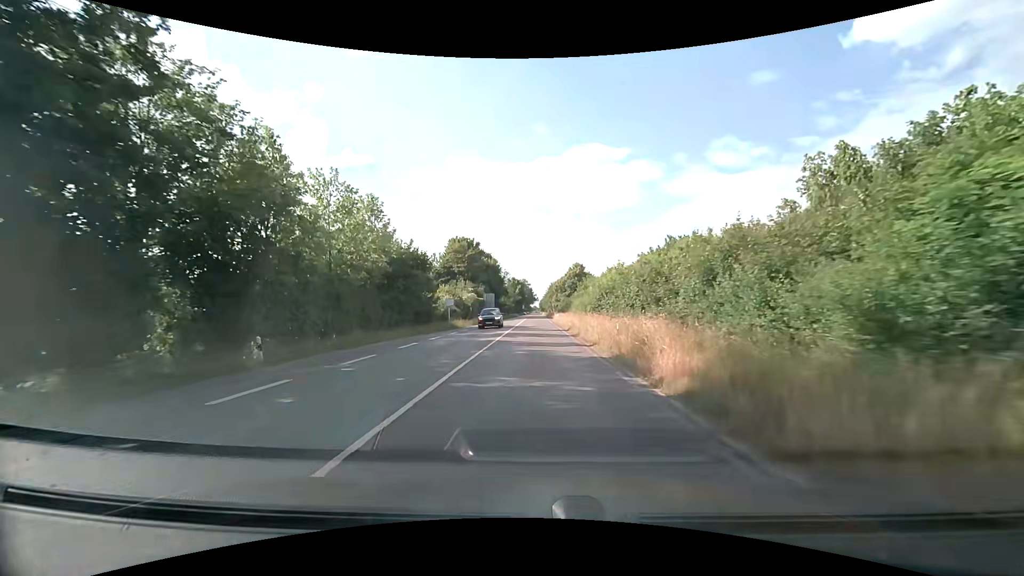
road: secondary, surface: asphalt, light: Day
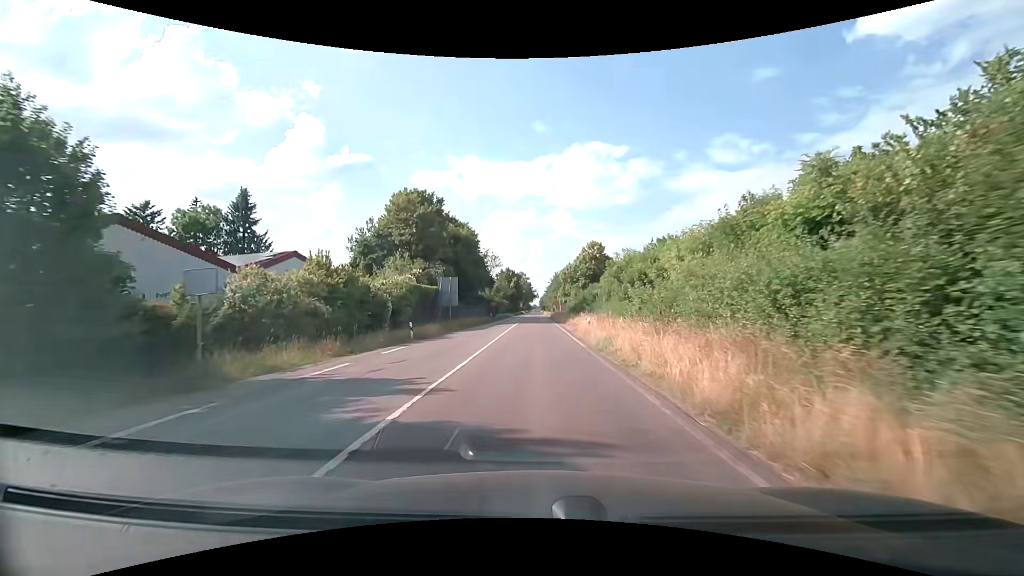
(-0.2, +38.2) m; 0°
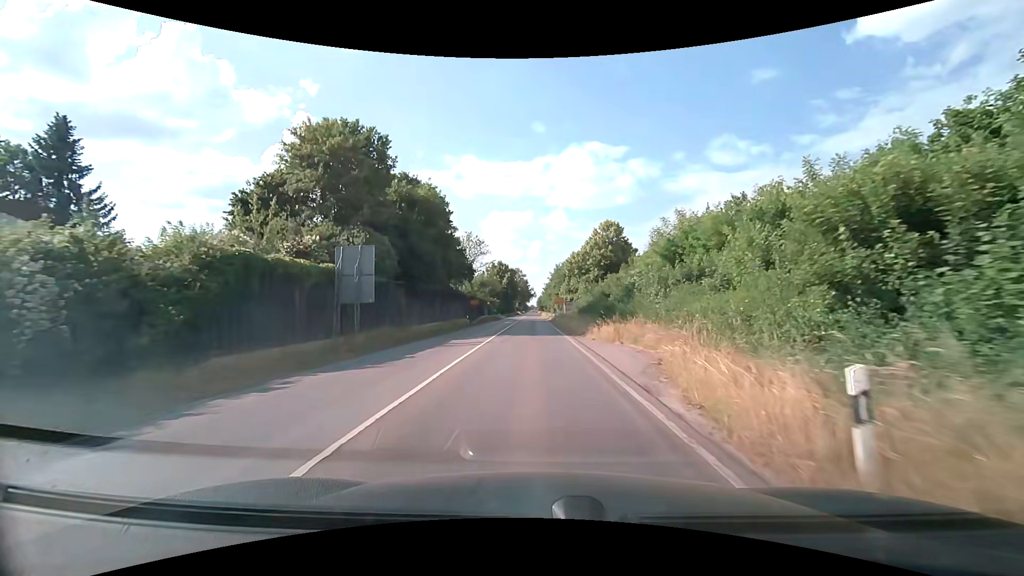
(0.0, +22.0) m; 0°
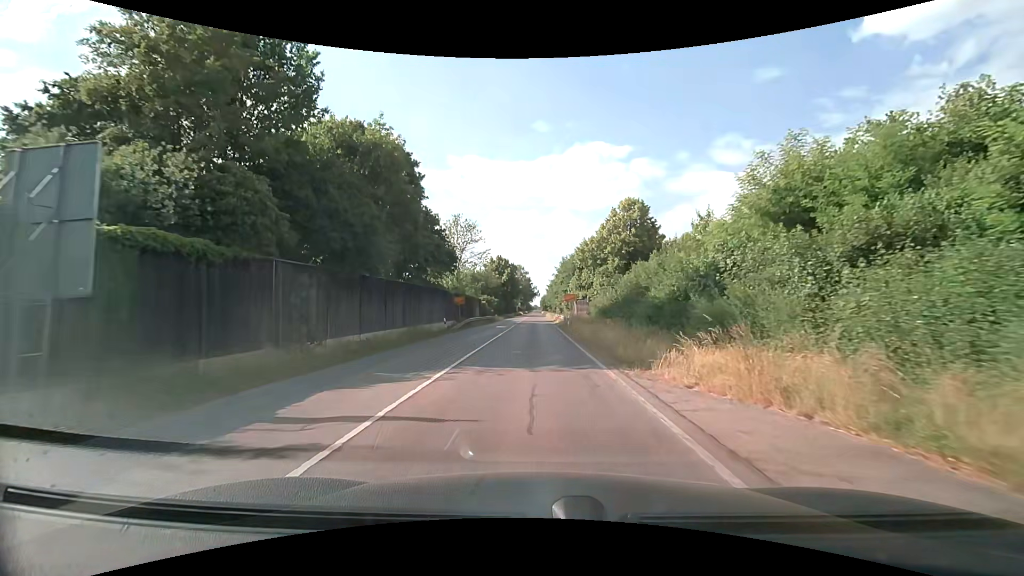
(-0.1, +14.2) m; 0°
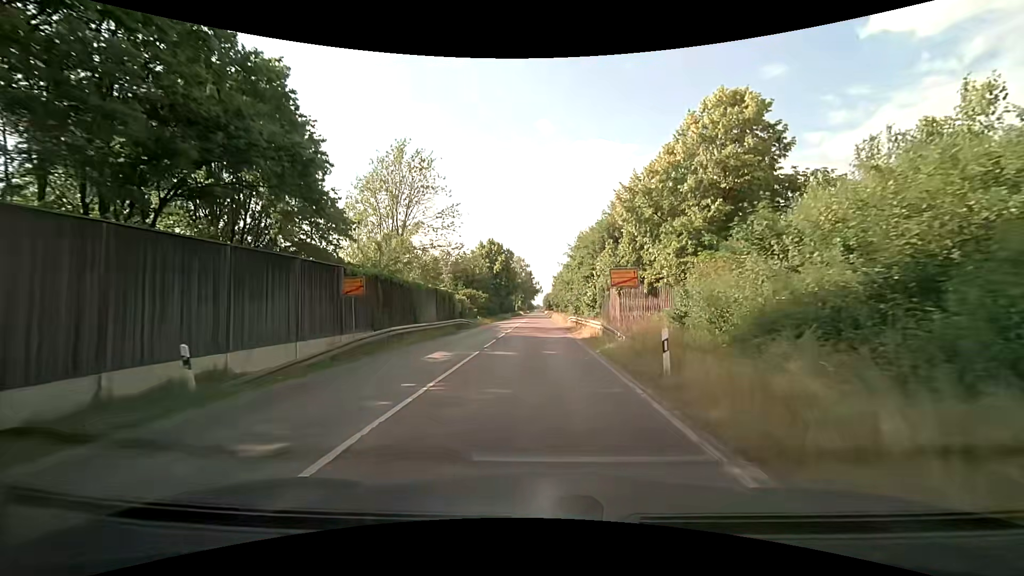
(-0.1, +27.4) m; 0°
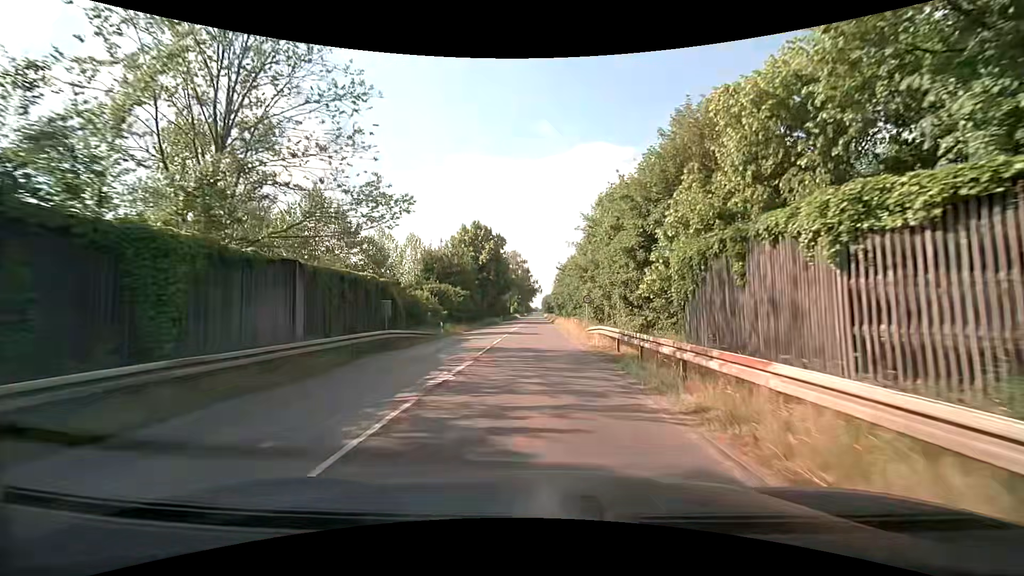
(0.0, +20.3) m; 0°
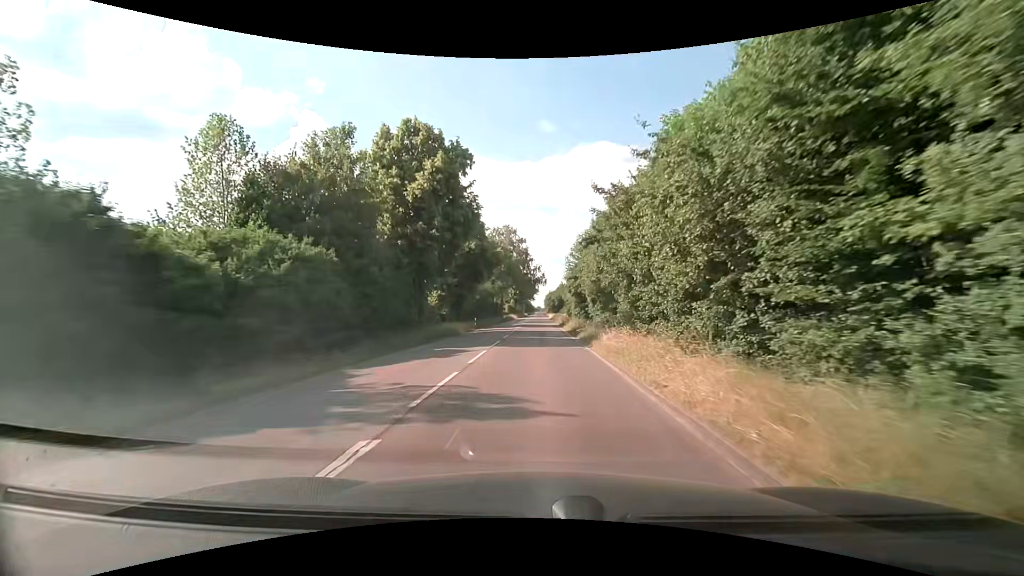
(-0.1, +39.1) m; -1°
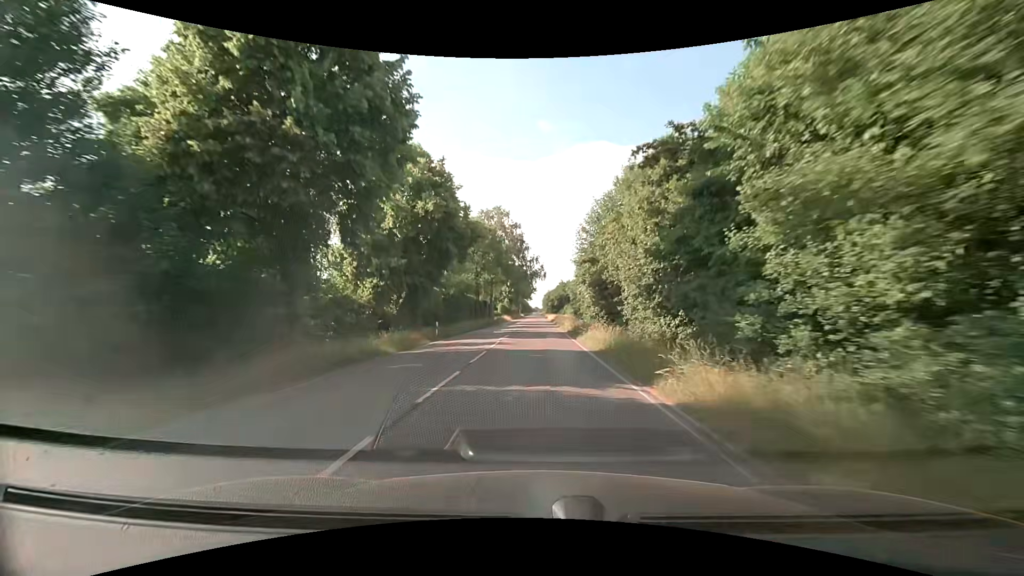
(+0.1, +17.7) m; 0°
(0, +10) (0, +20) (0, +30) (0, +40) (0, +50) (0, +60) (0, +70) (0, +80) (+1, +90) (+1, +100) m
